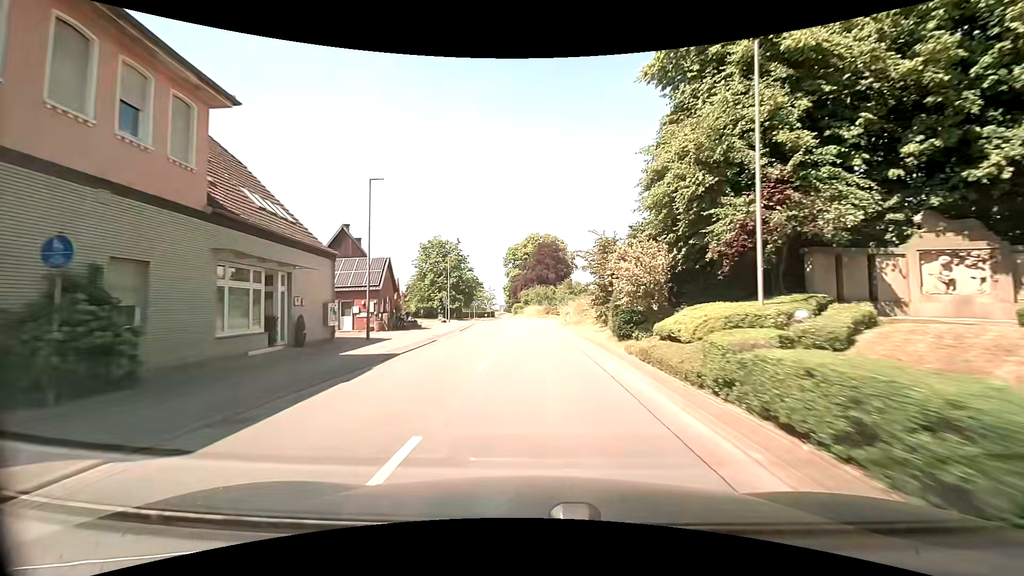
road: secondary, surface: asphalt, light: Day
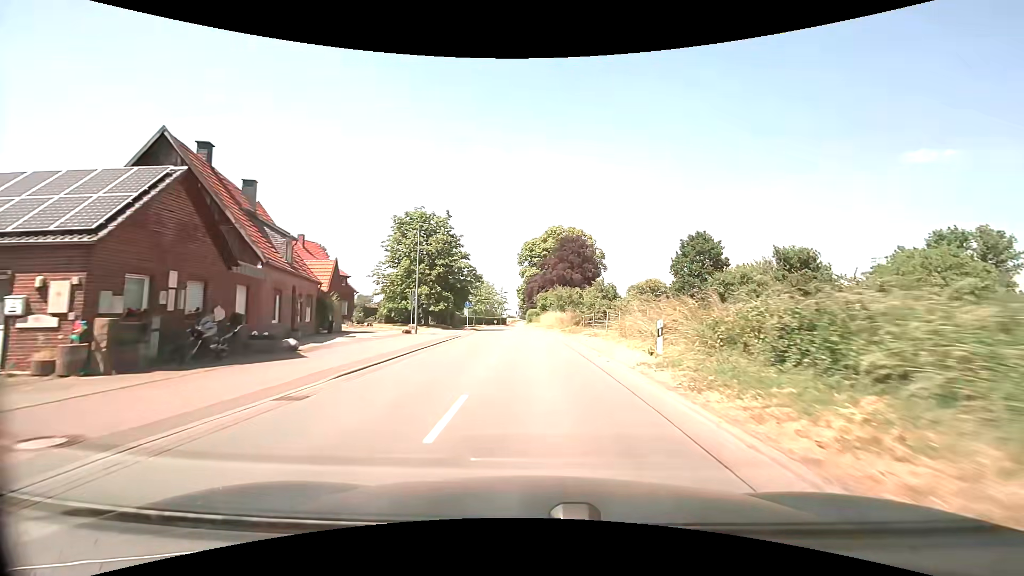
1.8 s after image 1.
(-0.4, +23.8) m; -2°
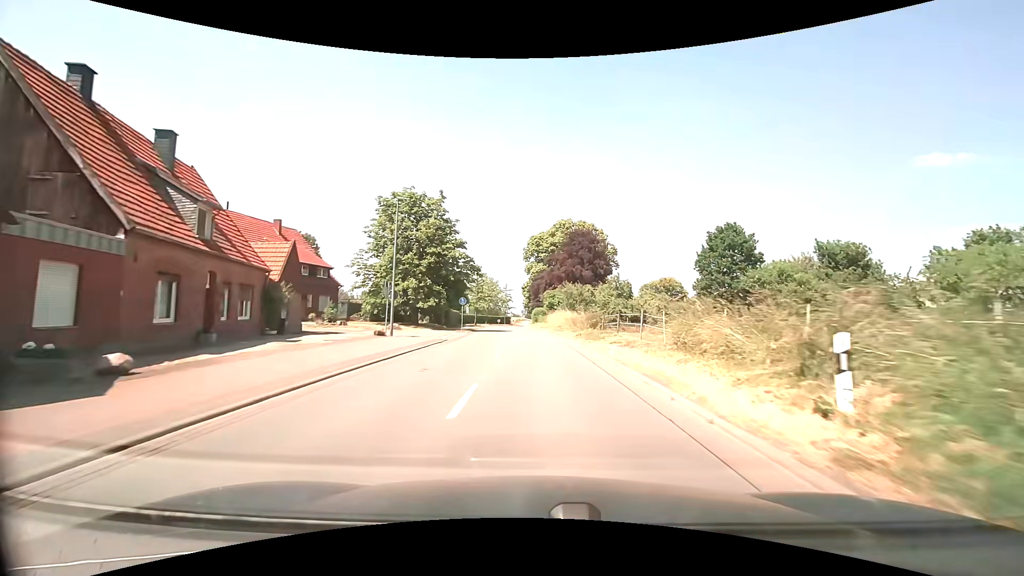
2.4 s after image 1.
(0.0, +7.7) m; 0°
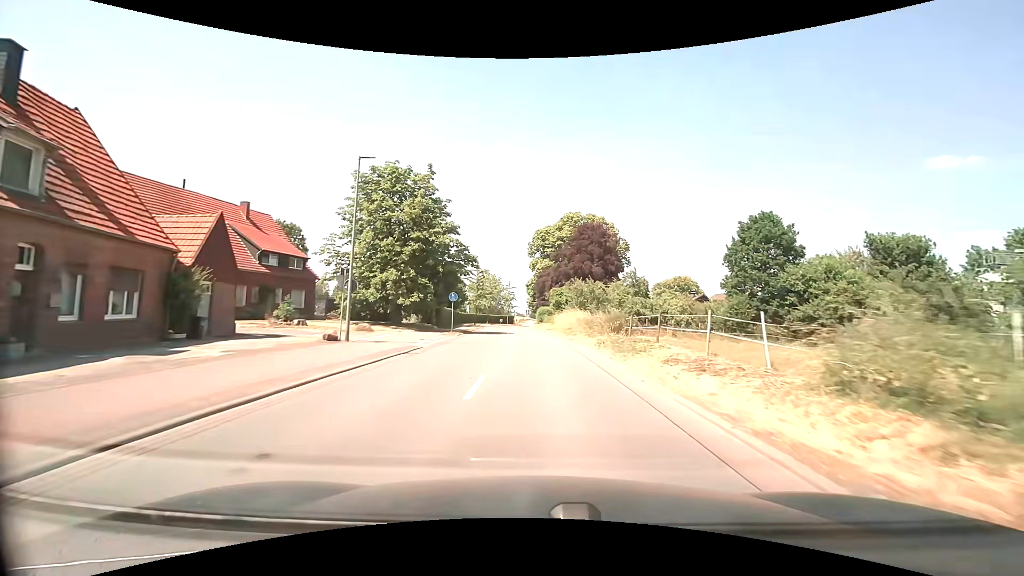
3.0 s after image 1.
(0.0, +7.5) m; 0°
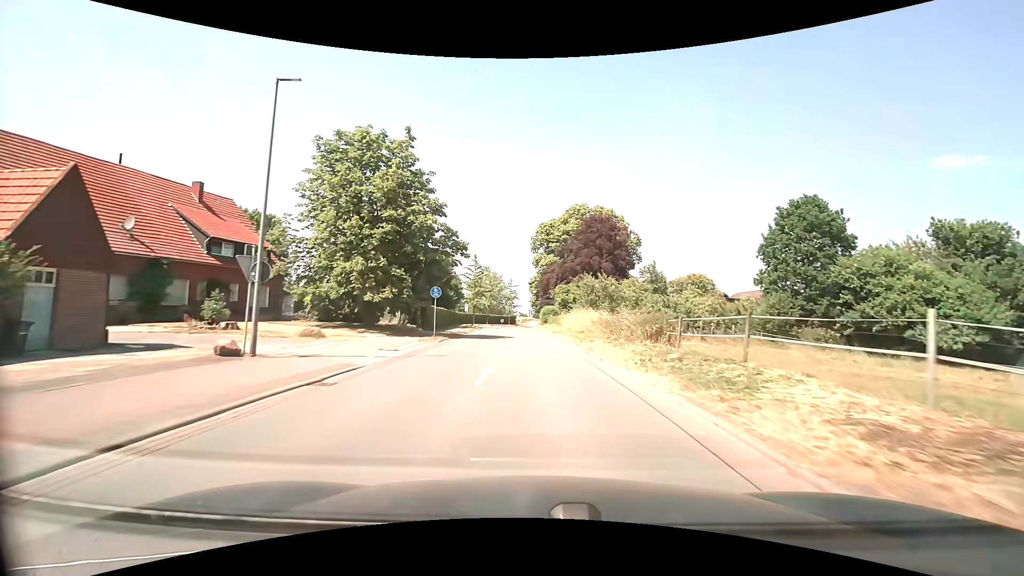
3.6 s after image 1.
(0.0, +7.4) m; 0°
